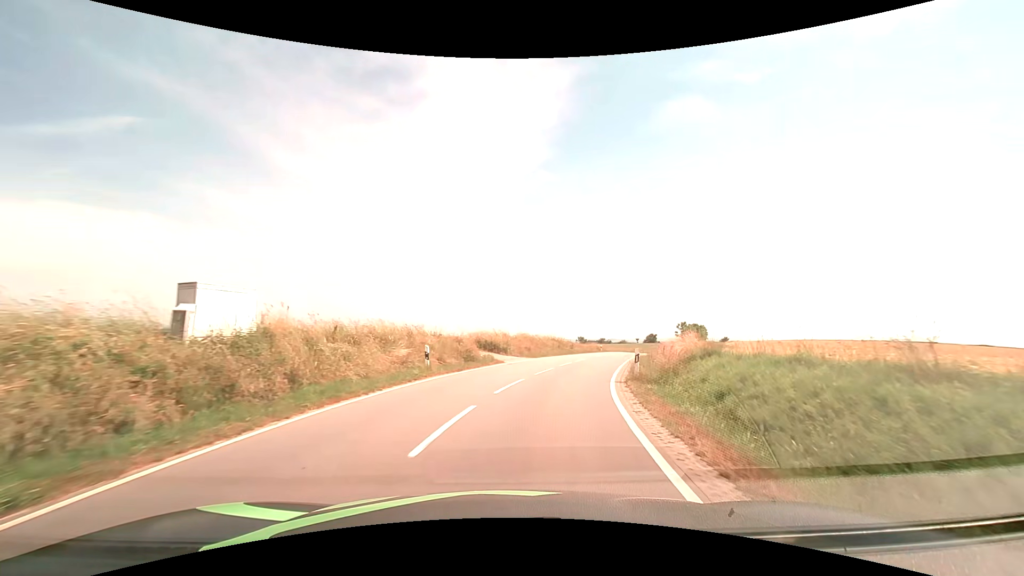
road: tertiary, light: Day
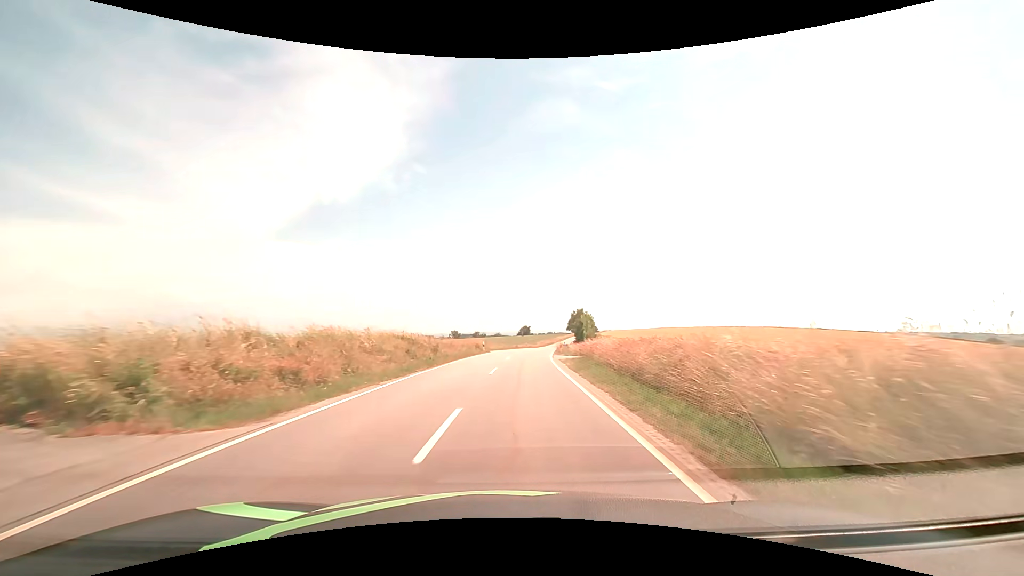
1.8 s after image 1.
(+3.2, +24.4) m; +15°
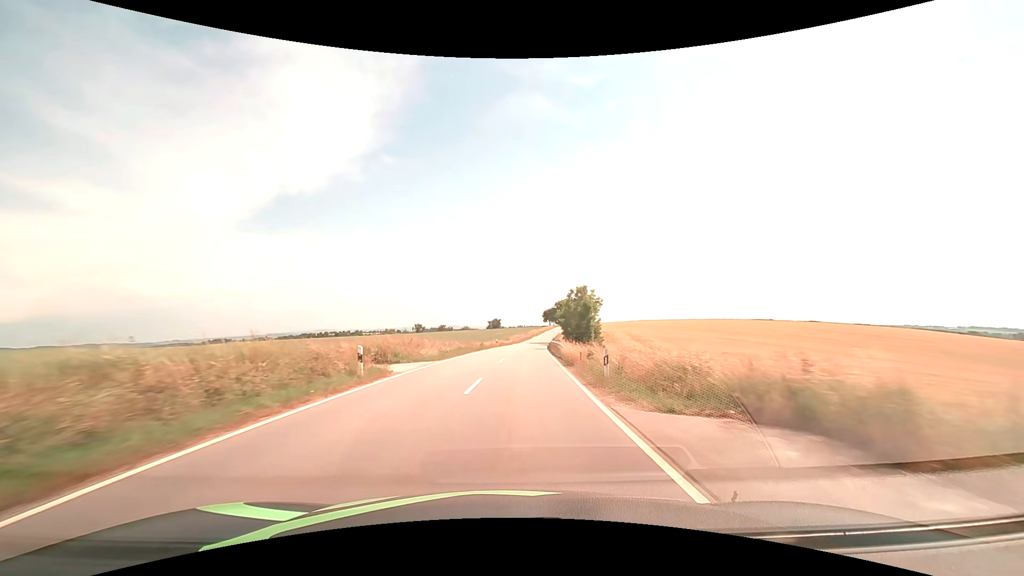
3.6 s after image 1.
(+1.0, +31.6) m; +3°
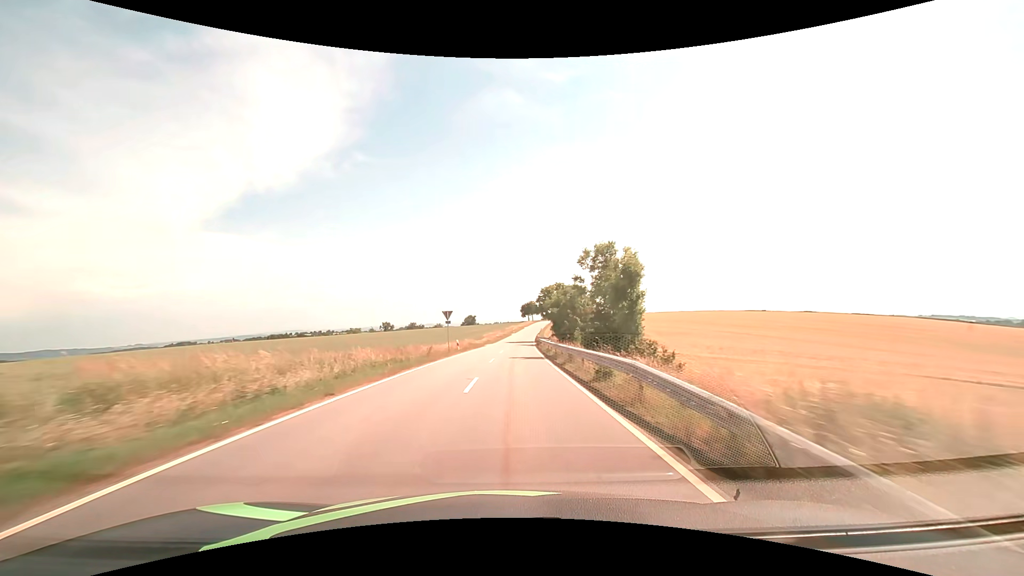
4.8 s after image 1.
(+0.6, +24.3) m; +3°
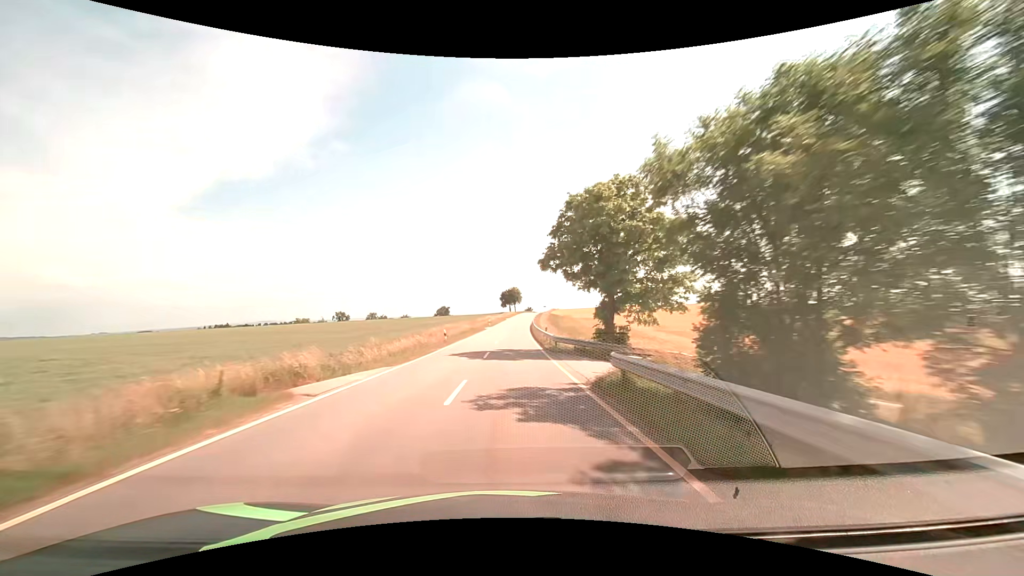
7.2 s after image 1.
(+1.0, +51.3) m; +3°
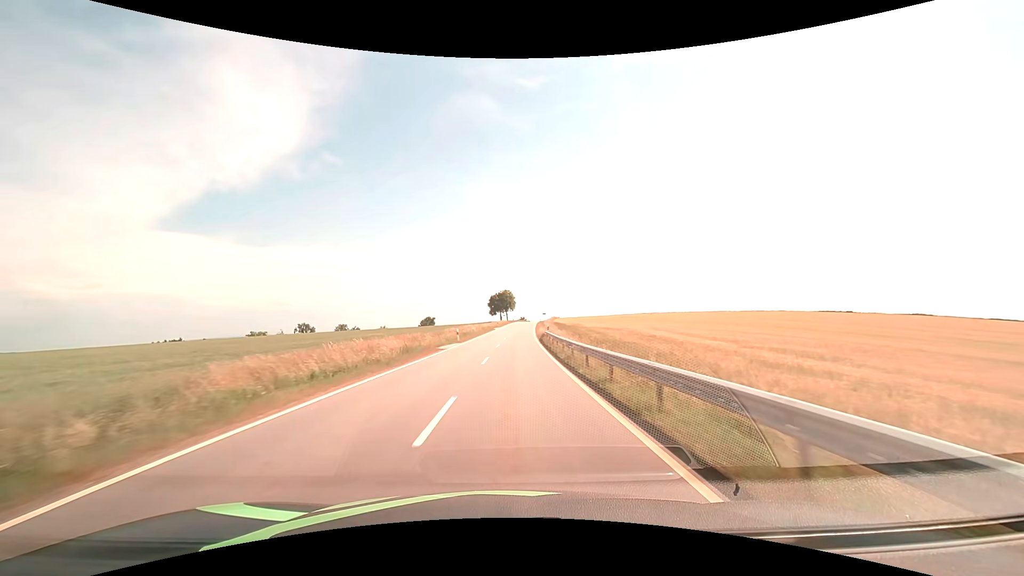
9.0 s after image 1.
(+0.3, +39.5) m; +1°
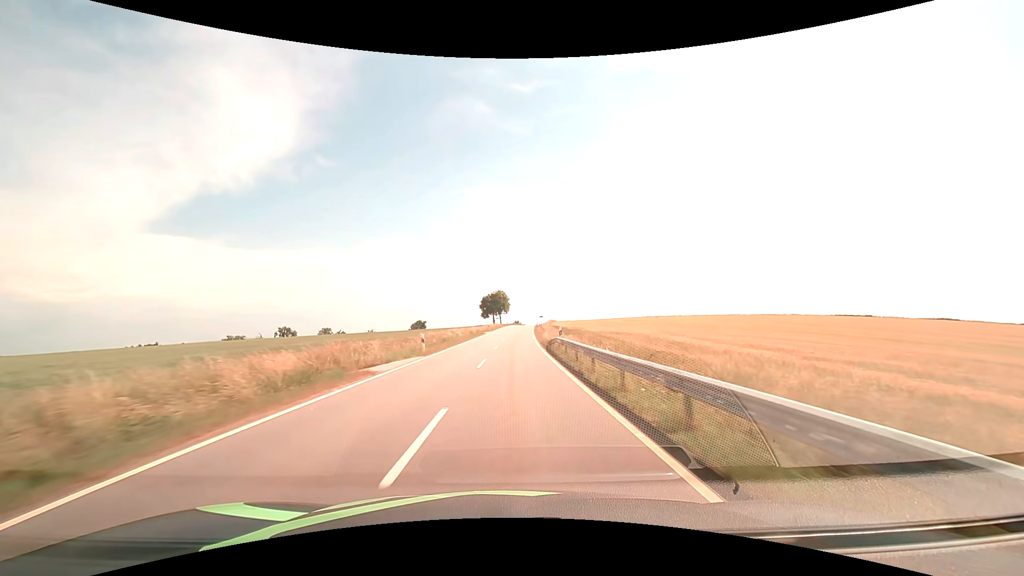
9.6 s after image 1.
(+0.1, +13.6) m; +1°
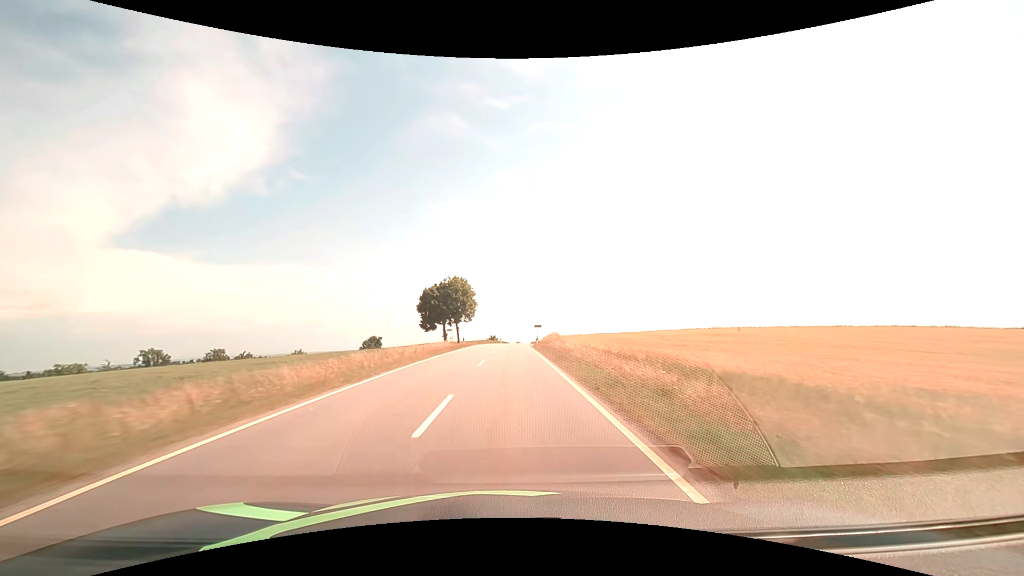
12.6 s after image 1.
(+2.1, +71.4) m; +3°
(0, +10) (0, +20) (0, +30) (0, +40) (0, +50) (+1, +60) (+1, +70) (+2, +80) (+3, +90) (+3, +100) m
